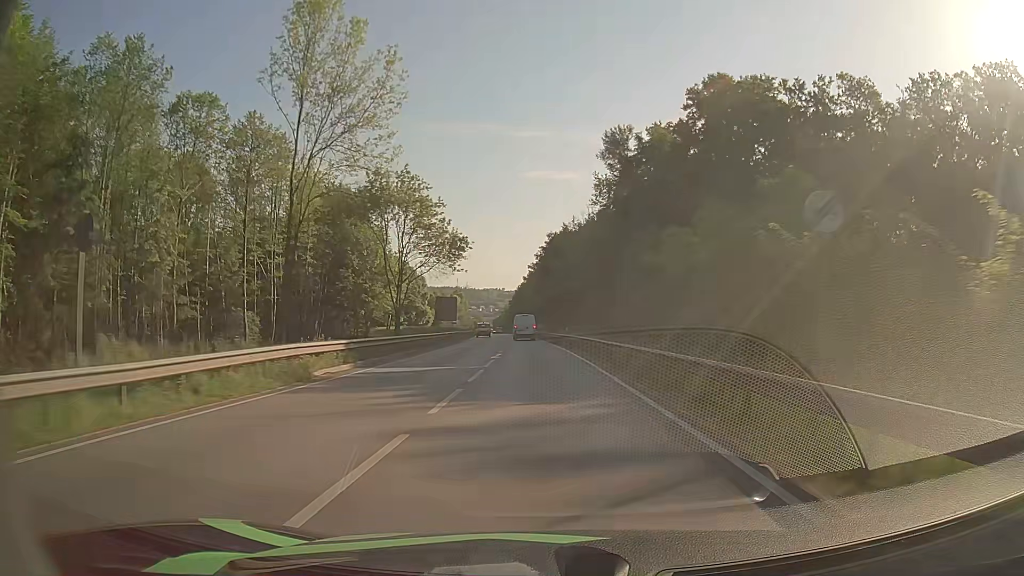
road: primary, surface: asphalt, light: Day
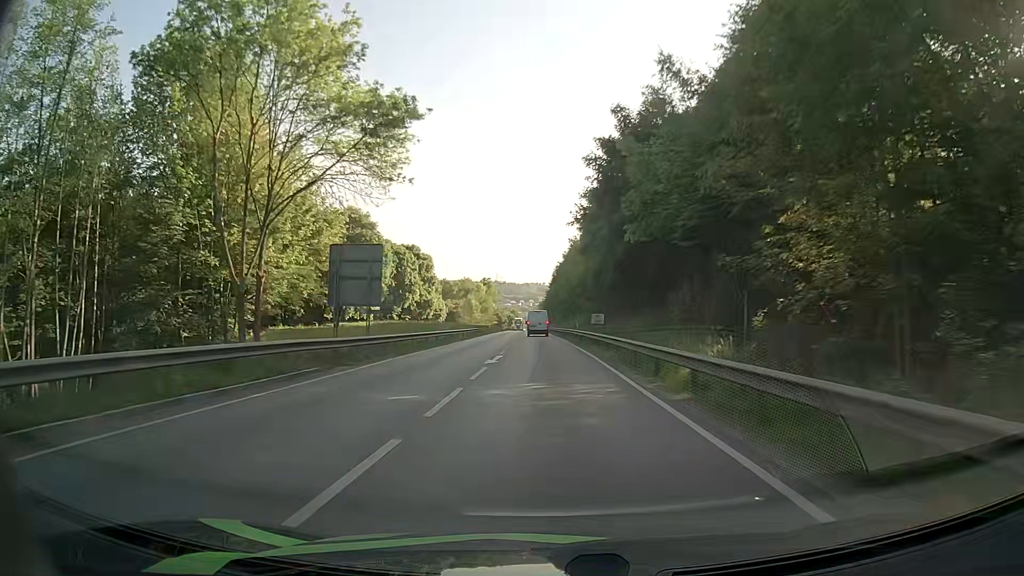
(-1.3, +48.8) m; -3°
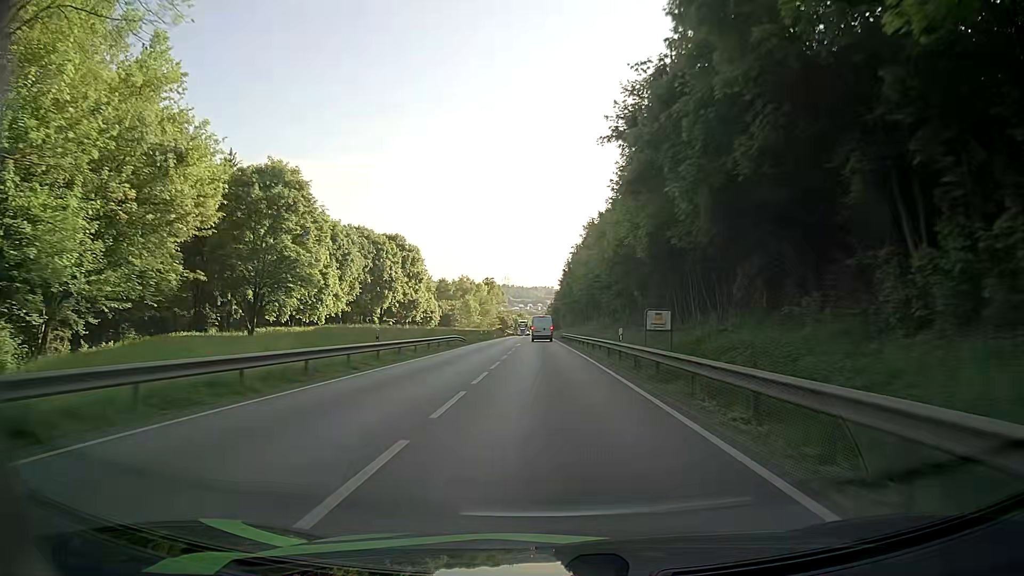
(-0.3, +23.9) m; -1°
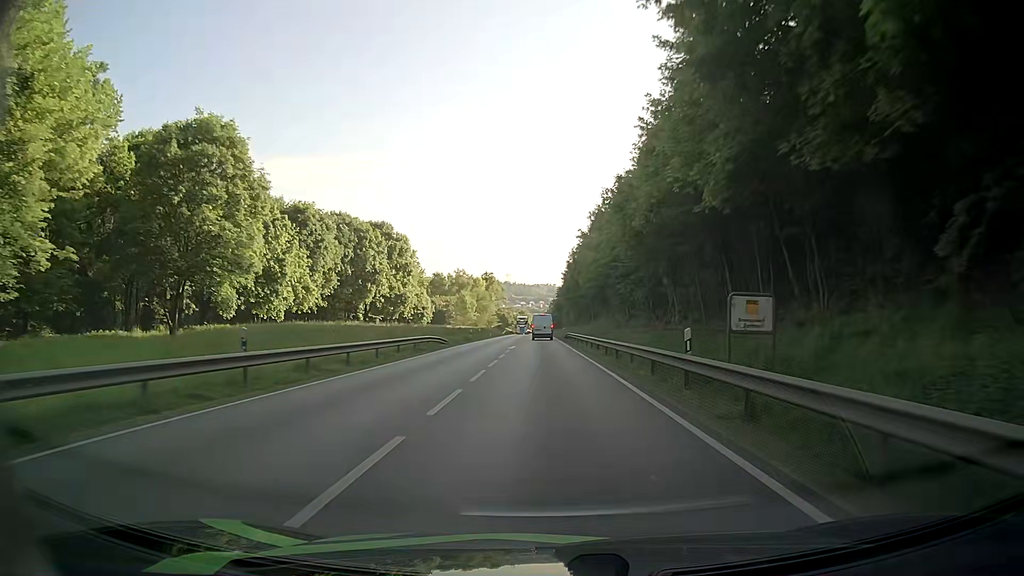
(-0.1, +11.8) m; 0°
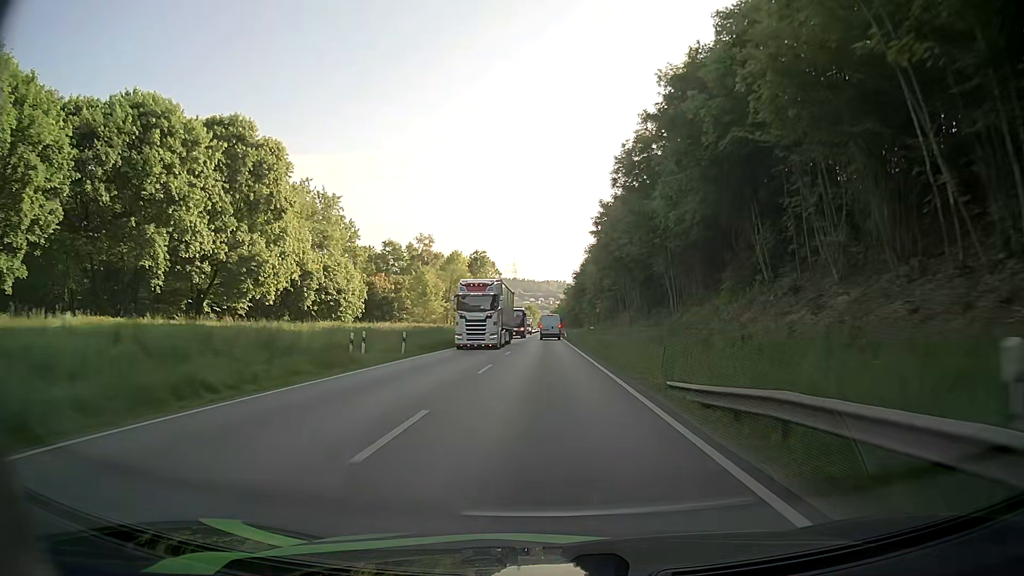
(-0.8, +58.2) m; -1°
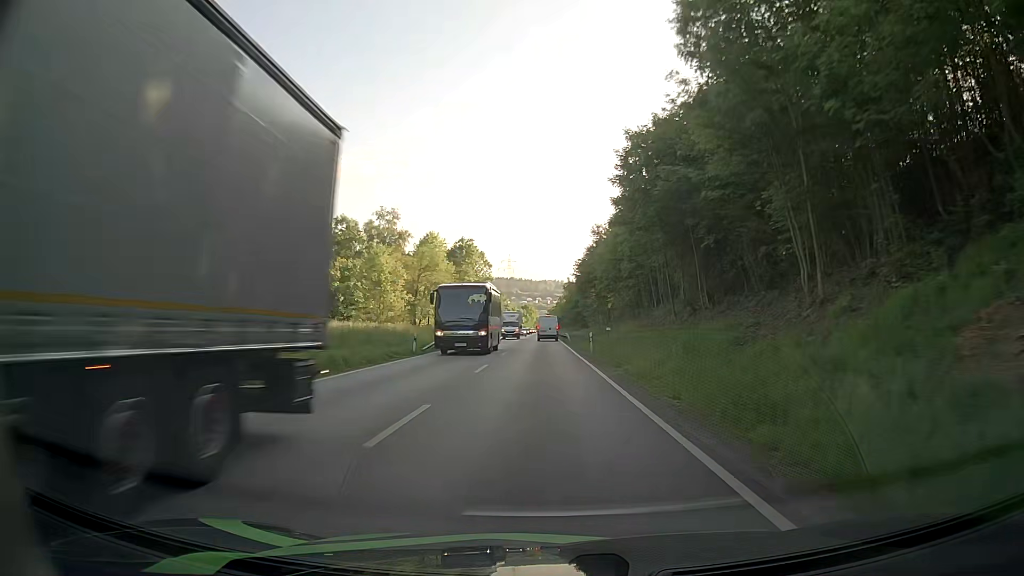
(+0.1, +23.5) m; 0°
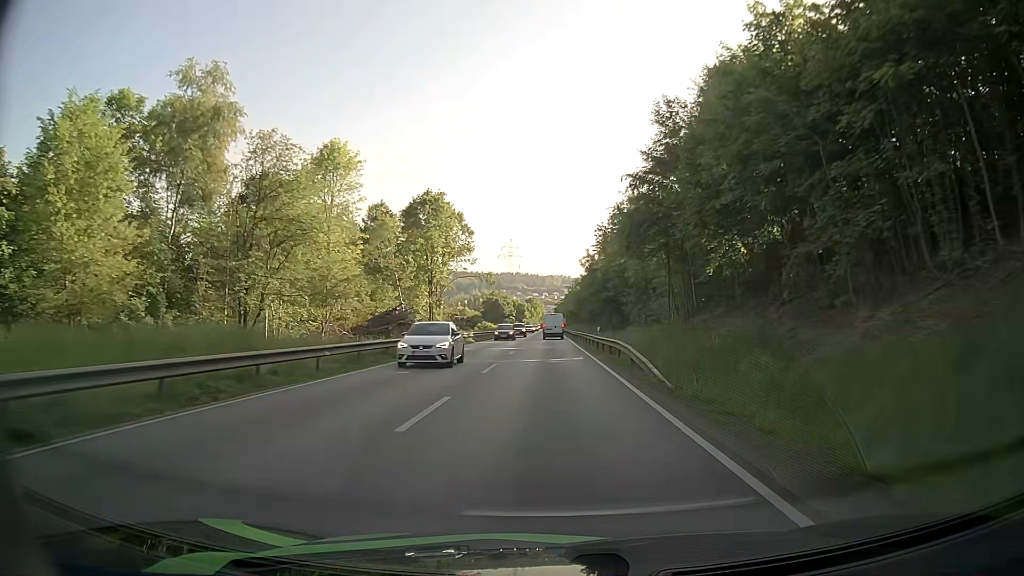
(-0.2, +47.8) m; 0°
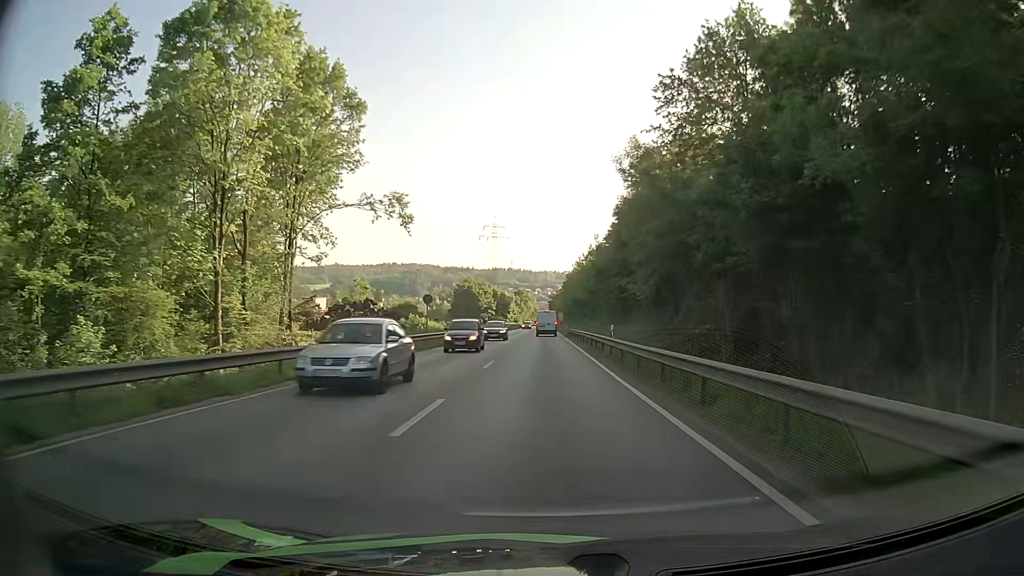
(+0.3, +58.6) m; +1°
(0, +10) (0, +20) (0, +30) (0, +40) (0, +50) (0, +60) (0, +70) (0, +80) (-1, +90) (-1, +100) m
